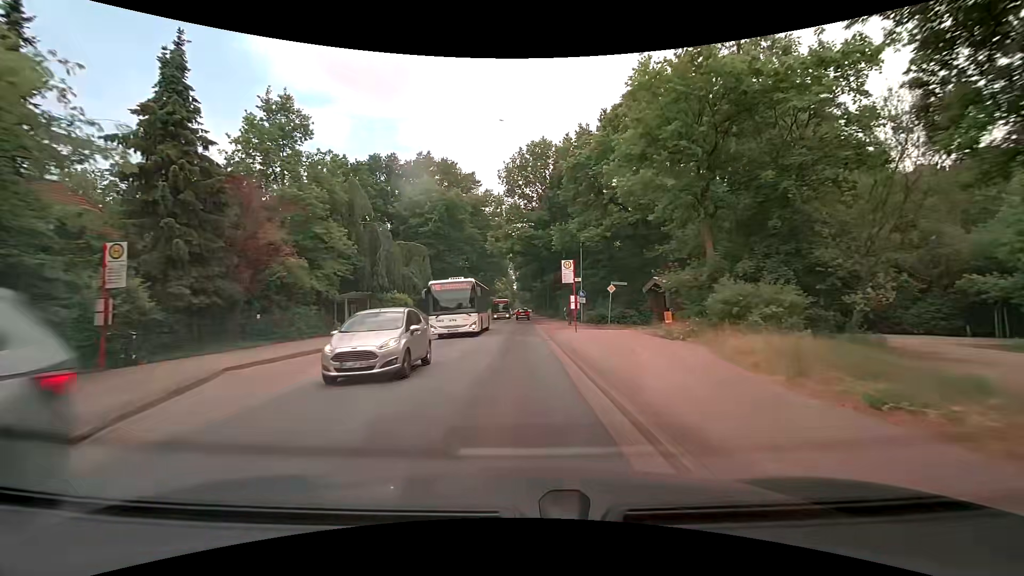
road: tertiary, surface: asphalt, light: Day
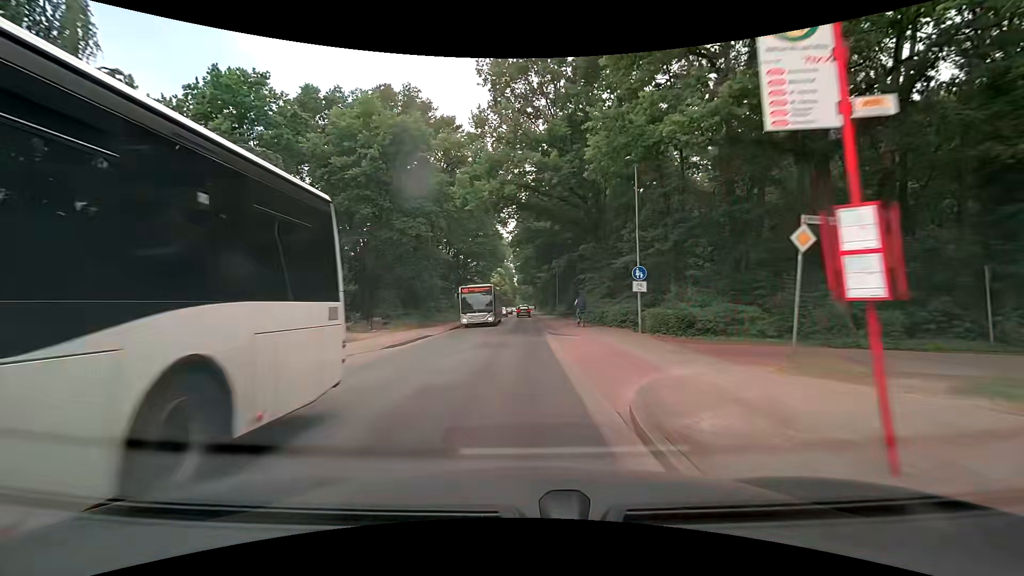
(+0.1, +21.7) m; 0°
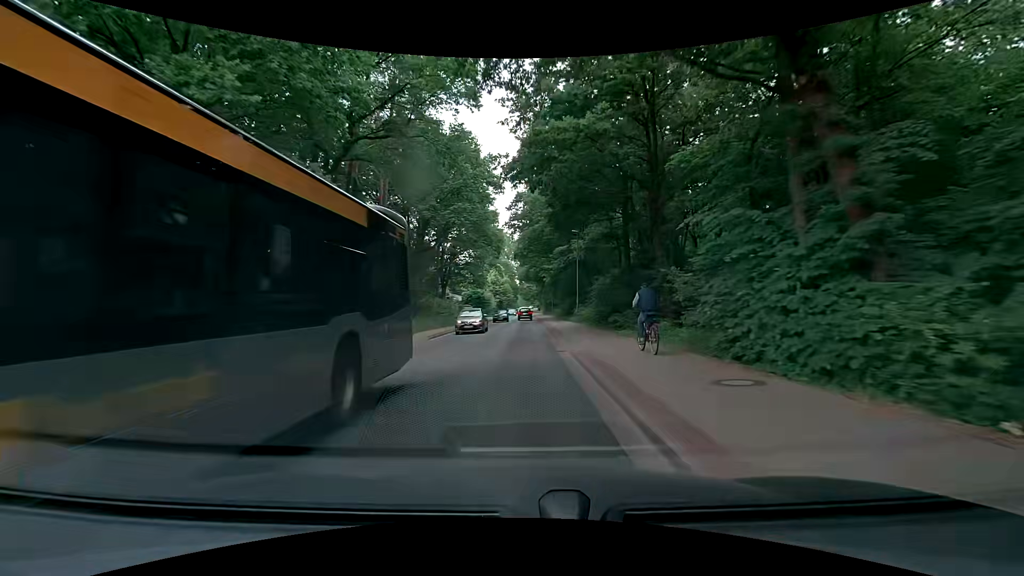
(-0.1, +22.0) m; -1°
(0, +10) (0, +20) (0, +30) (+1, +40) (+1, +50) (+1, +60) (+1, +70) (+1, +80) (+1, +90) (+1, +100) m
